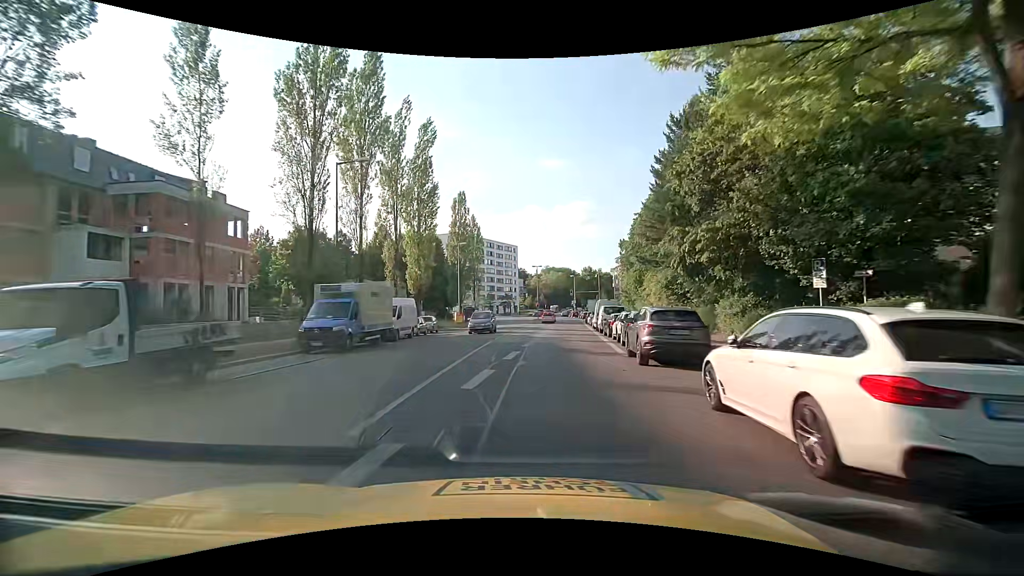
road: secondary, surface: asphalt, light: Day
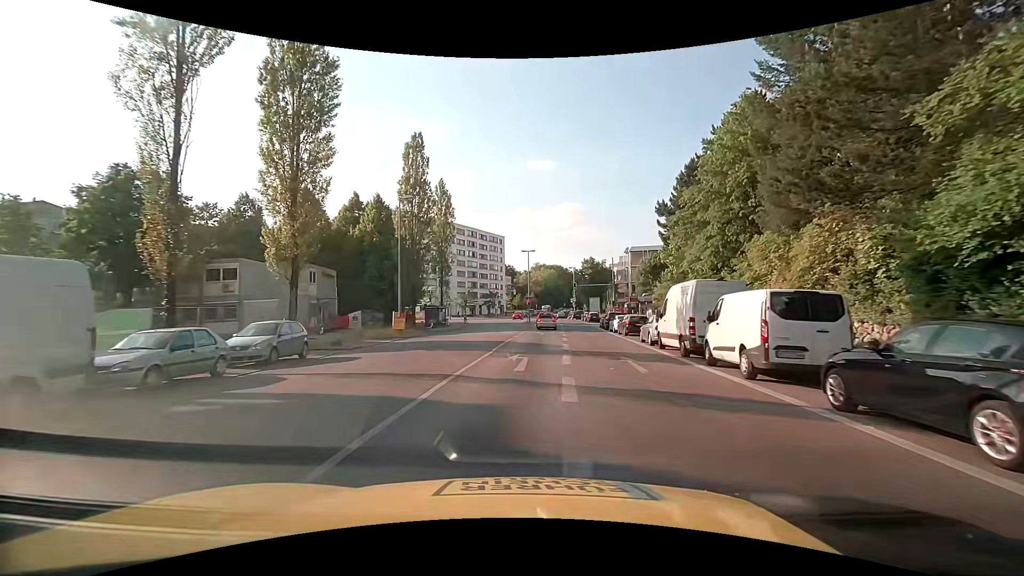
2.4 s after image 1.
(+0.4, +24.9) m; +2°
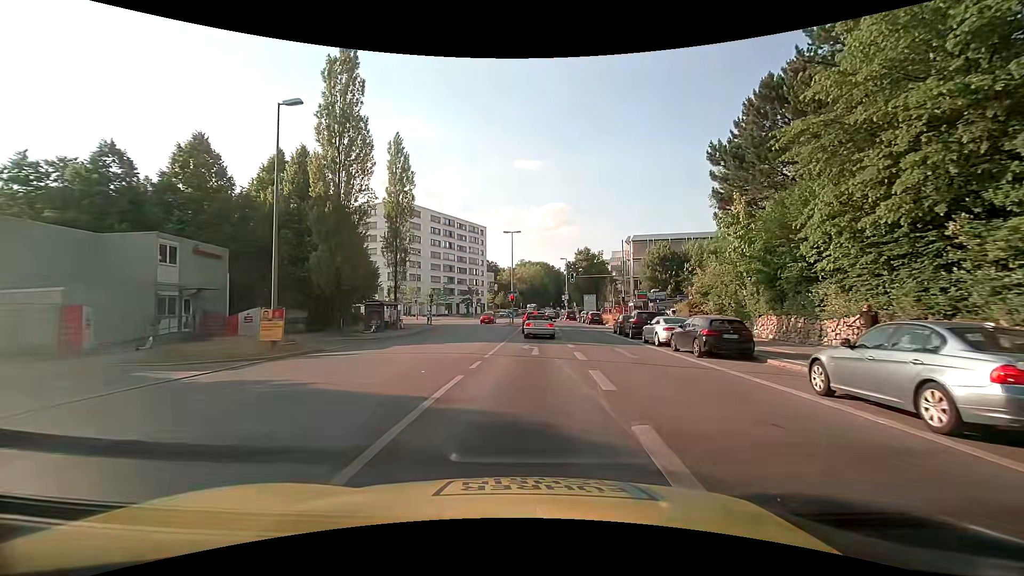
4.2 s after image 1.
(0.0, +16.3) m; +1°
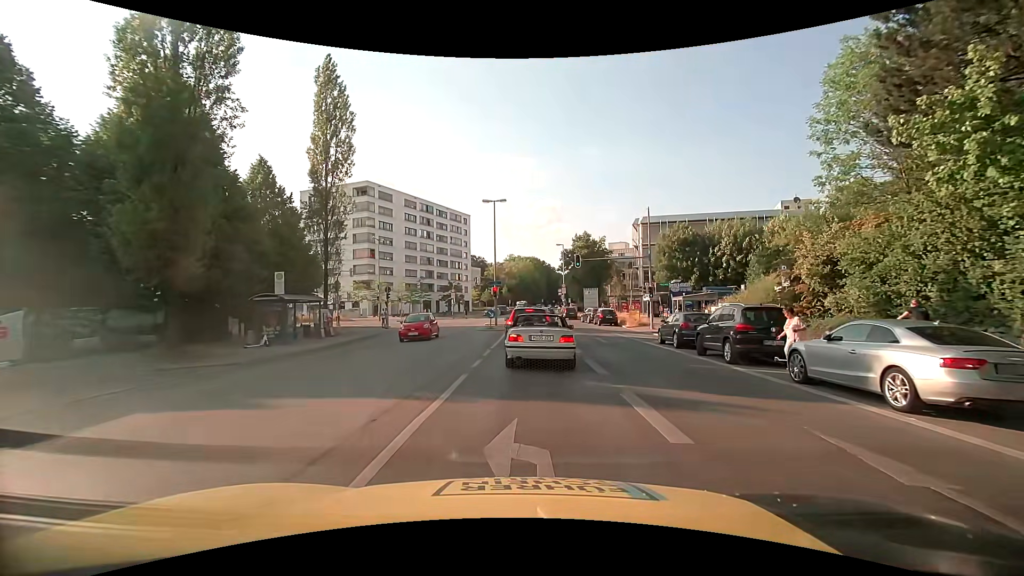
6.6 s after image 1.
(+0.1, +14.5) m; +2°
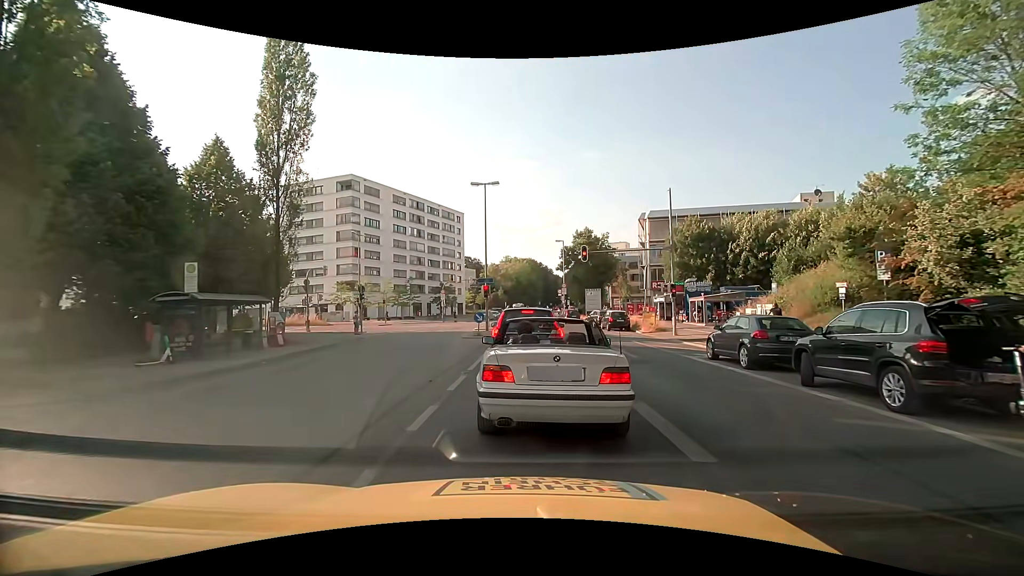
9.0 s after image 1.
(-0.1, +6.0) m; +1°
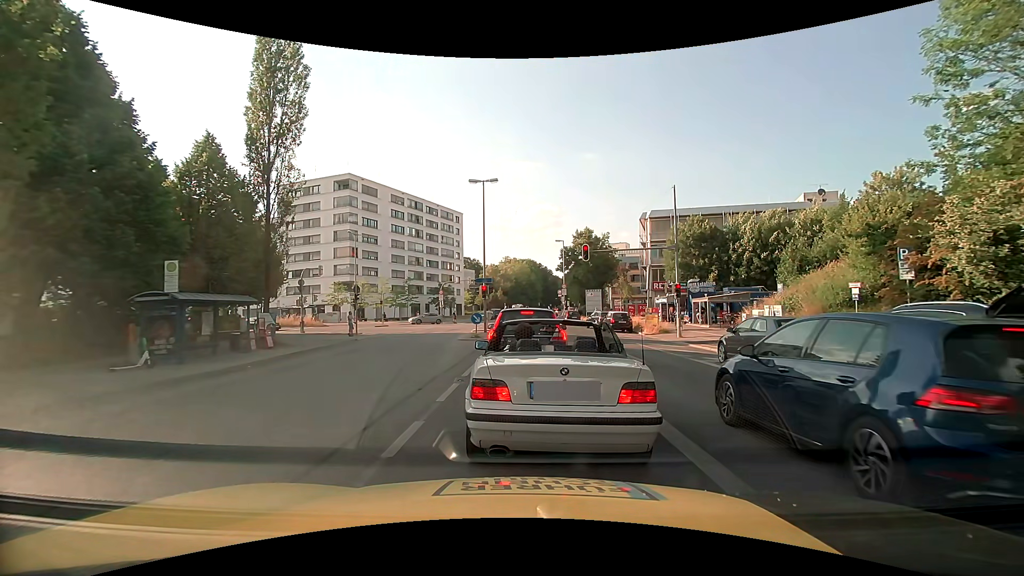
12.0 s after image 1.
(0.0, +1.0) m; 0°
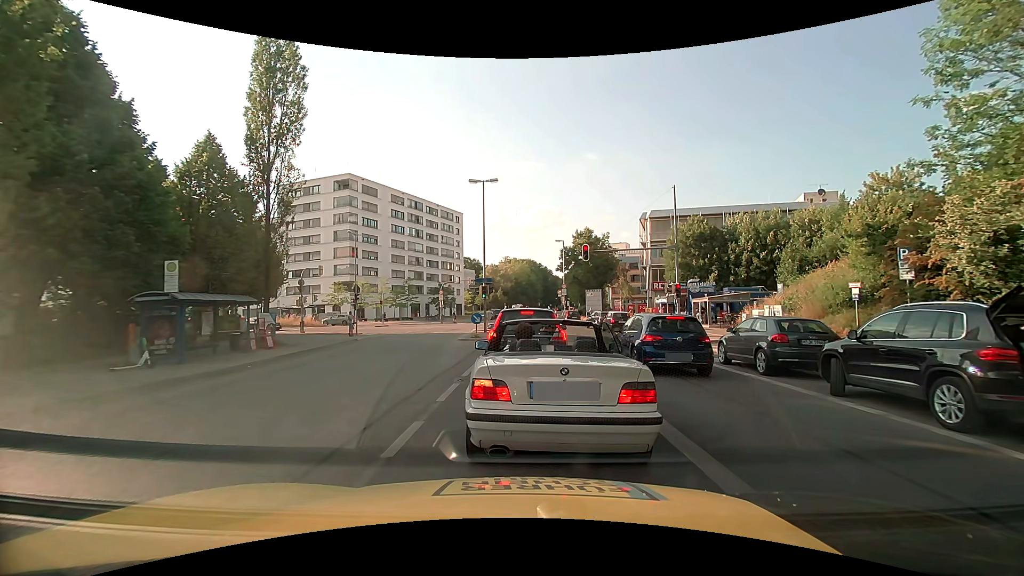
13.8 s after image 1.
(0.0, 0.0) m; 0°
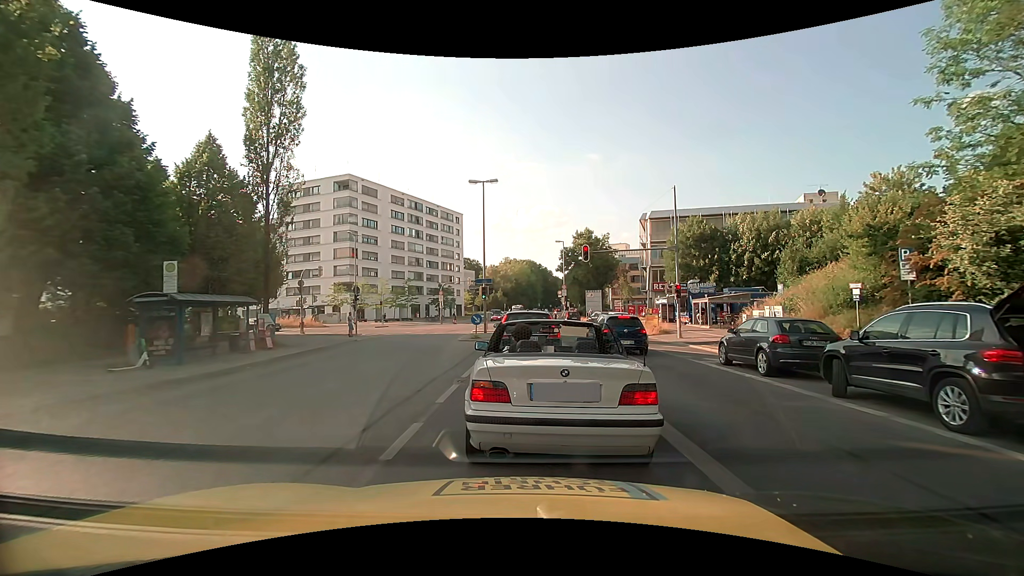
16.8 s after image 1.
(0.0, 0.0) m; 0°
